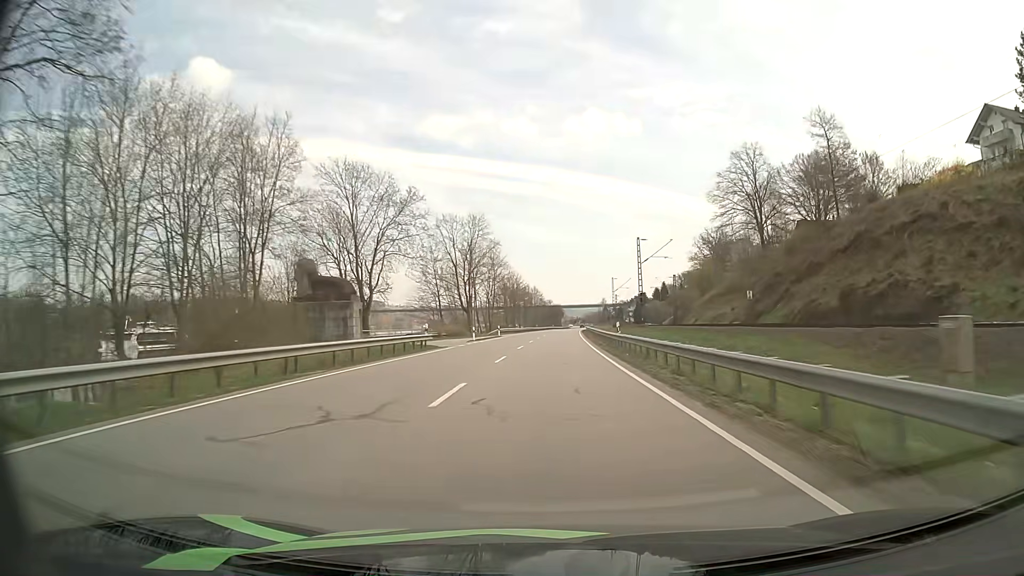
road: primary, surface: asphalt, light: Day
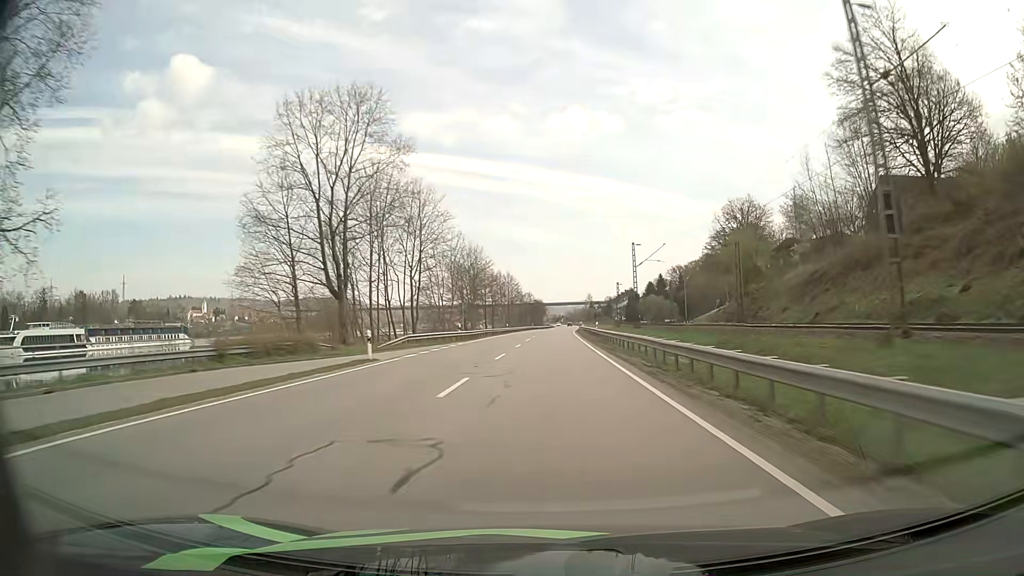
(+1.0, +46.4) m; +2°
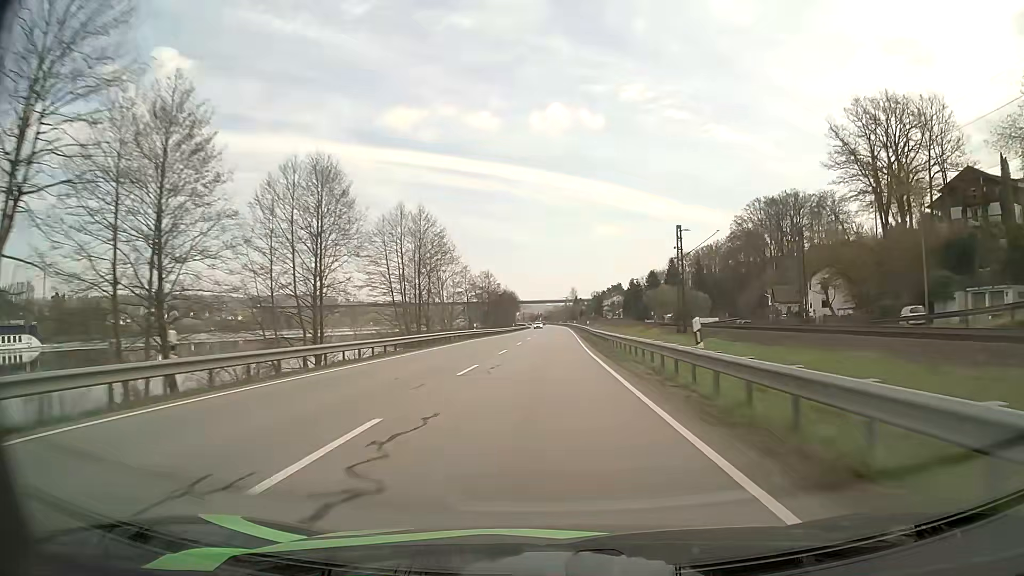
(+1.3, +78.5) m; +2°
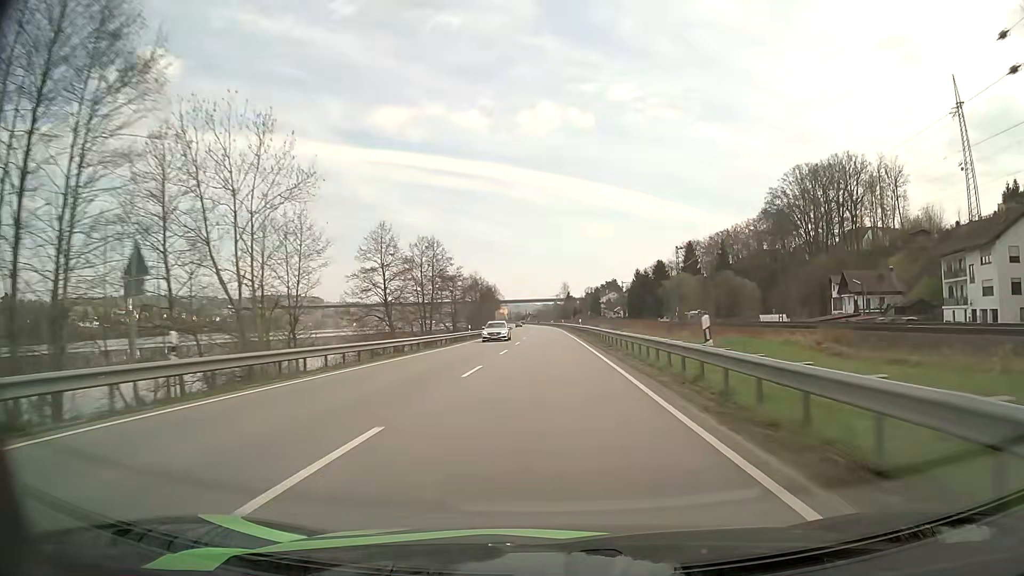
(+0.5, +48.2) m; +1°
(0, +10) (0, +20) (0, +30) (0, +40) (0, +50) (0, +60) (0, +70) (0, +80) (0, +90) (0, +100) m
